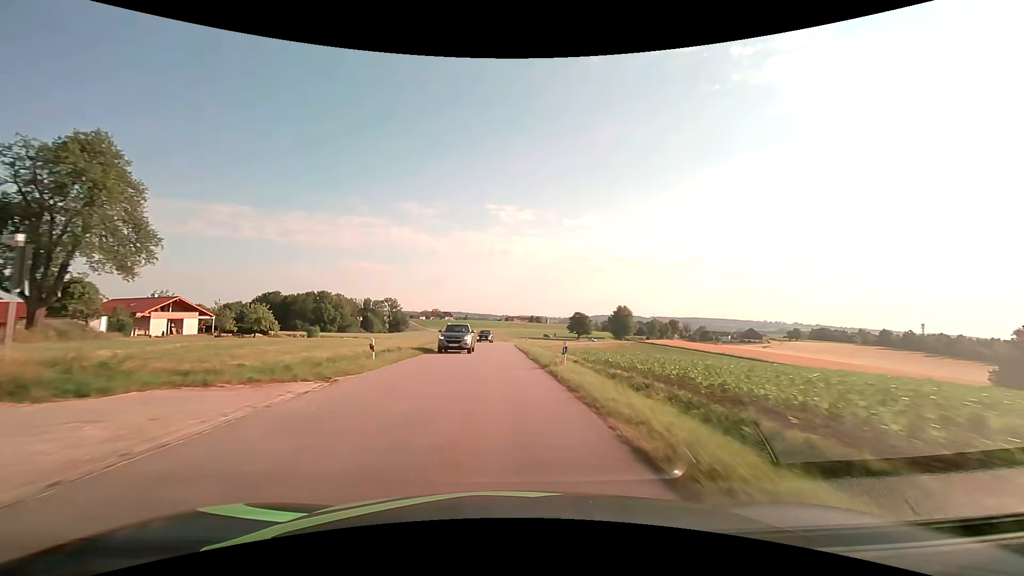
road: tertiary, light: Day
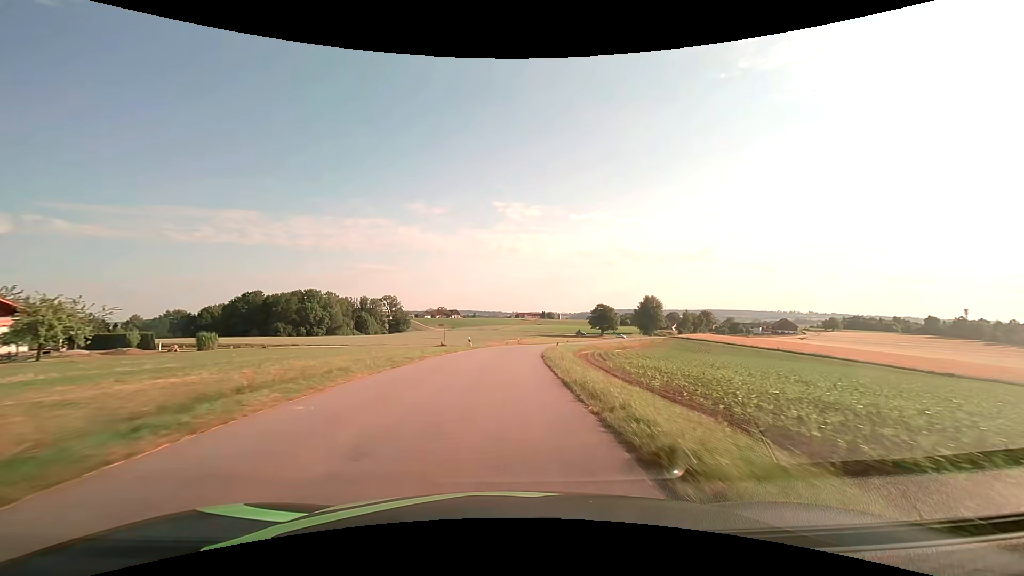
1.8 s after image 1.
(-0.3, +32.8) m; -1°
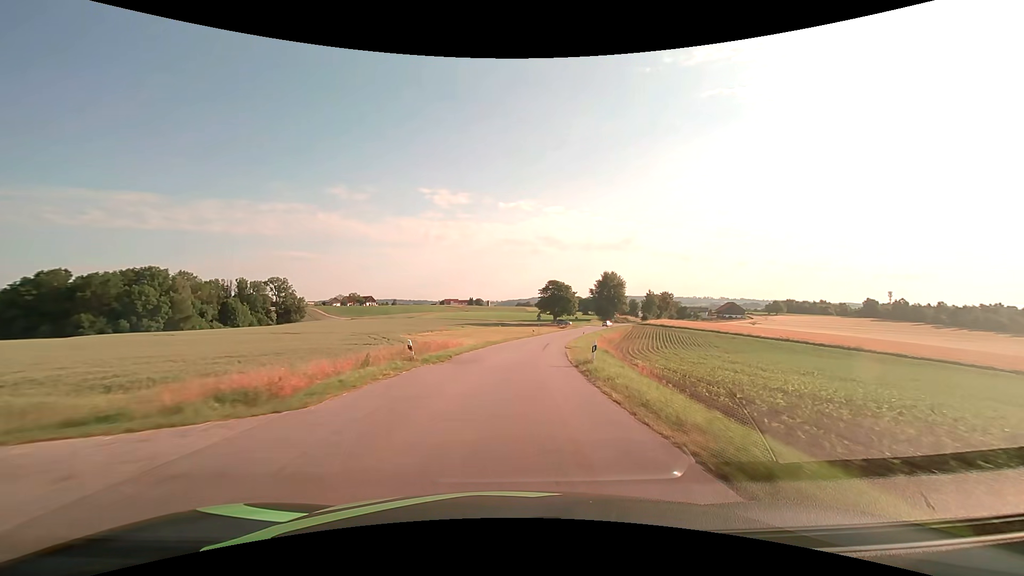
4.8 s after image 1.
(+2.2, +54.5) m; +8°
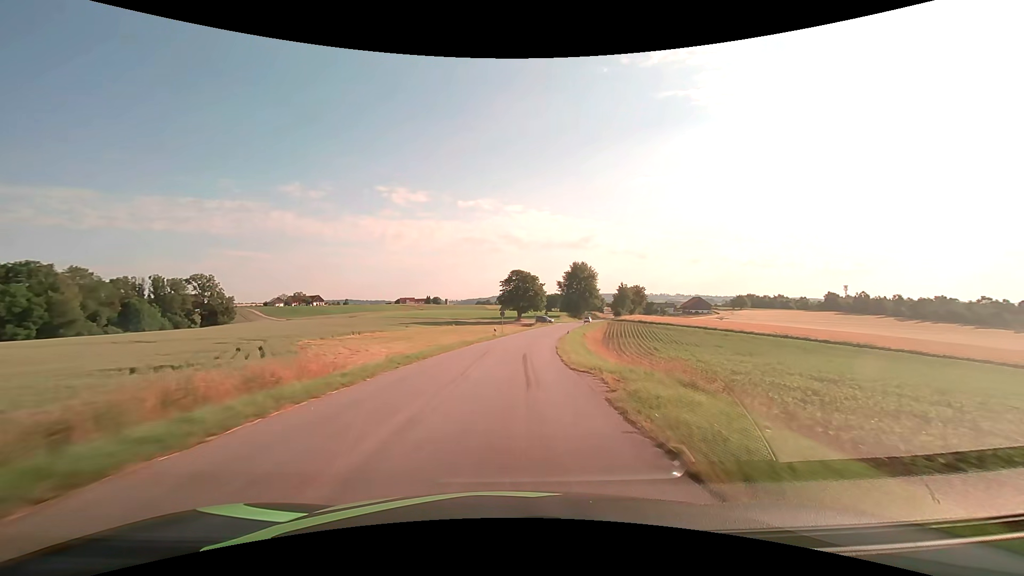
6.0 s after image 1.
(+0.9, +21.8) m; +5°
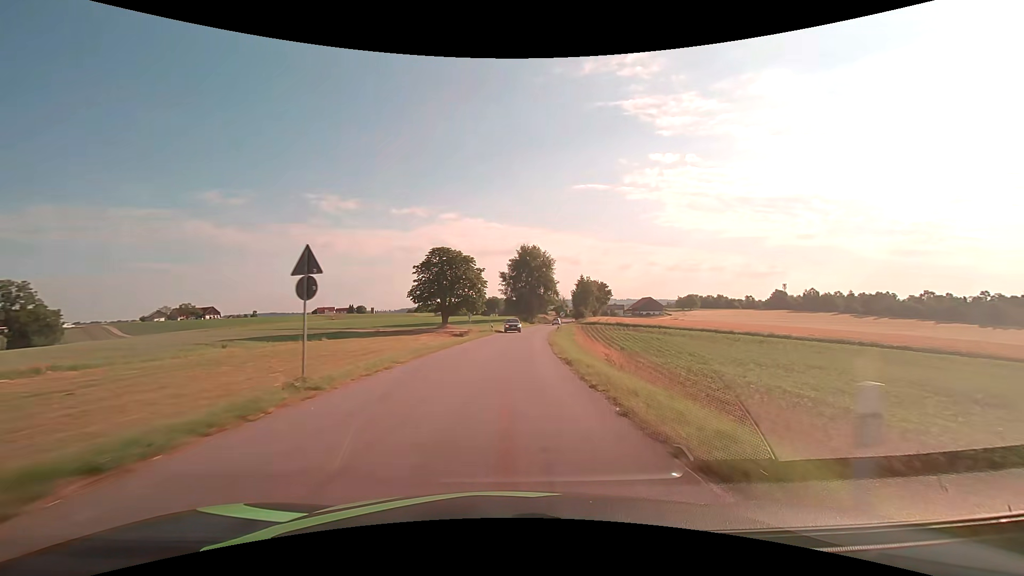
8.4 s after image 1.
(+2.4, +43.3) m; +7°
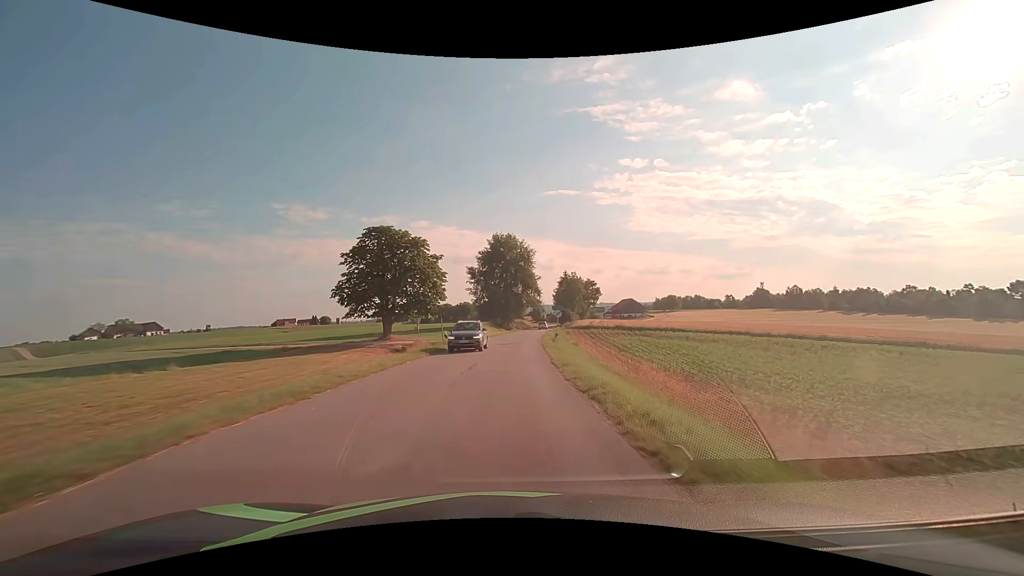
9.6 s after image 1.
(+0.6, +21.5) m; +3°
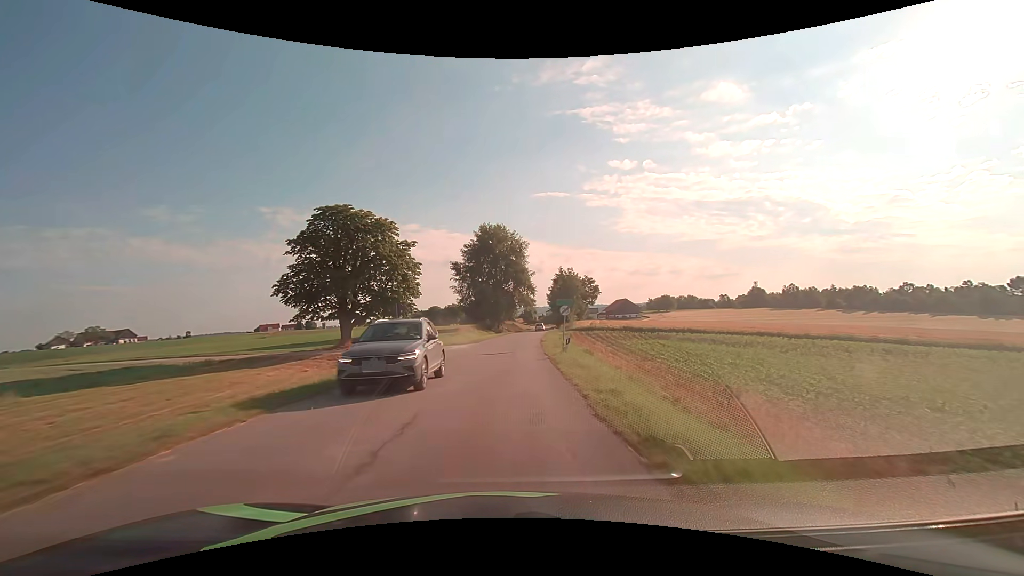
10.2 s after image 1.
(+0.1, +10.7) m; +1°
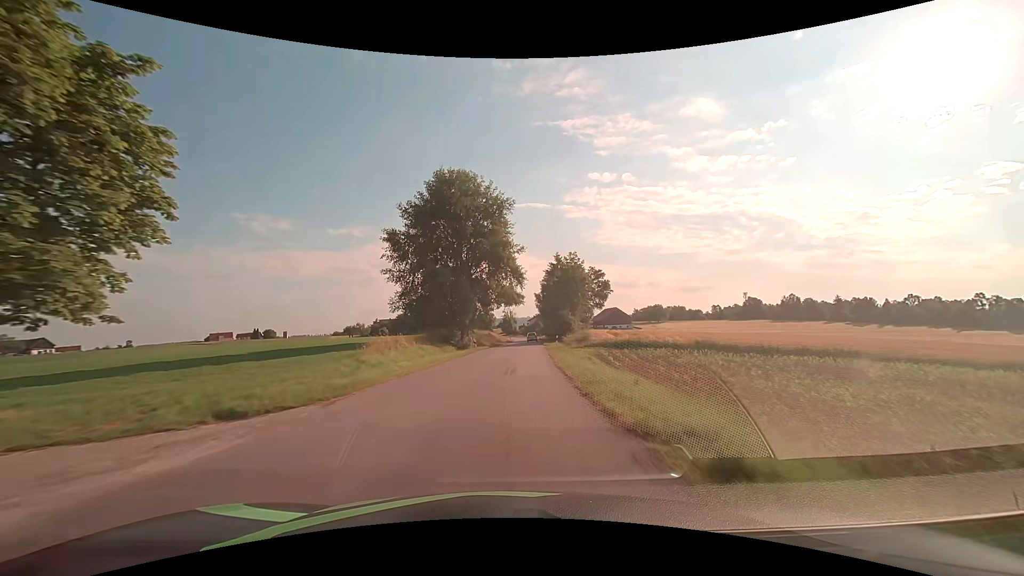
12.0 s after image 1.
(+0.8, +32.0) m; +2°
(0, +10) (0, +20) (+1, +30) (+2, +40) (+2, +50) (+3, +60) (+4, +70) (+4, +80) (+5, +90) (+6, +100) m
